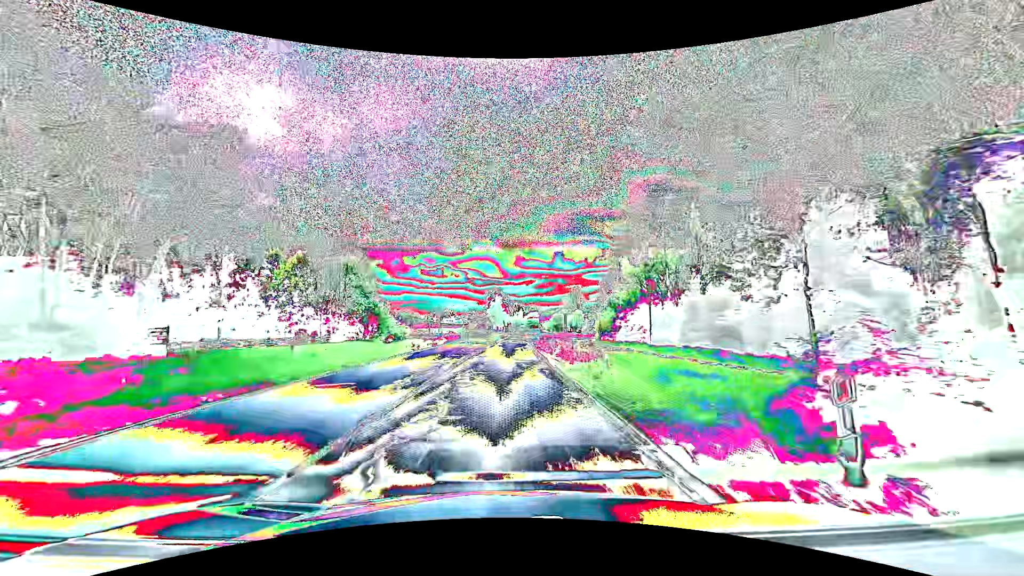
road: secondary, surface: asphalt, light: Day
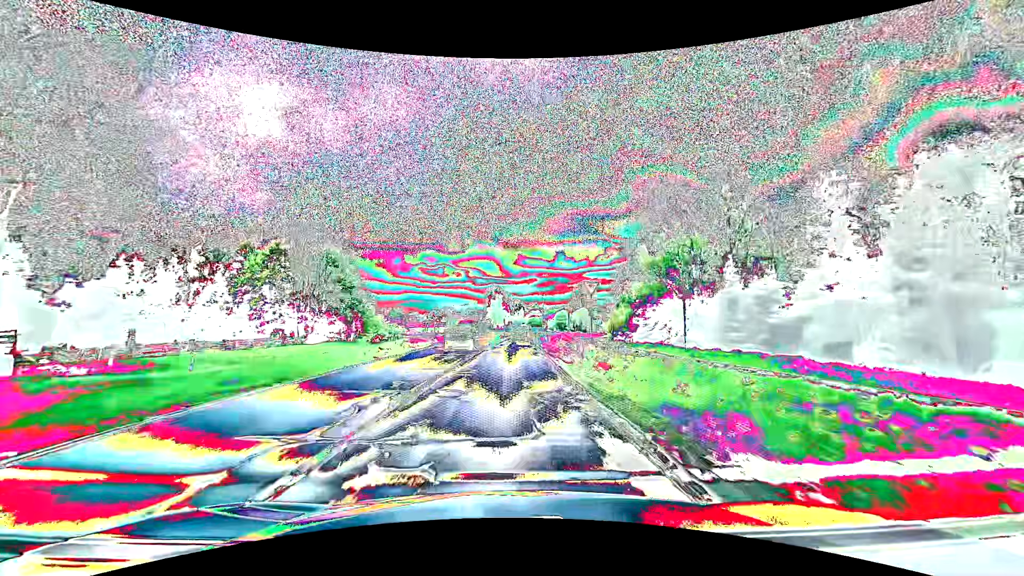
(0.0, +9.5) m; 0°
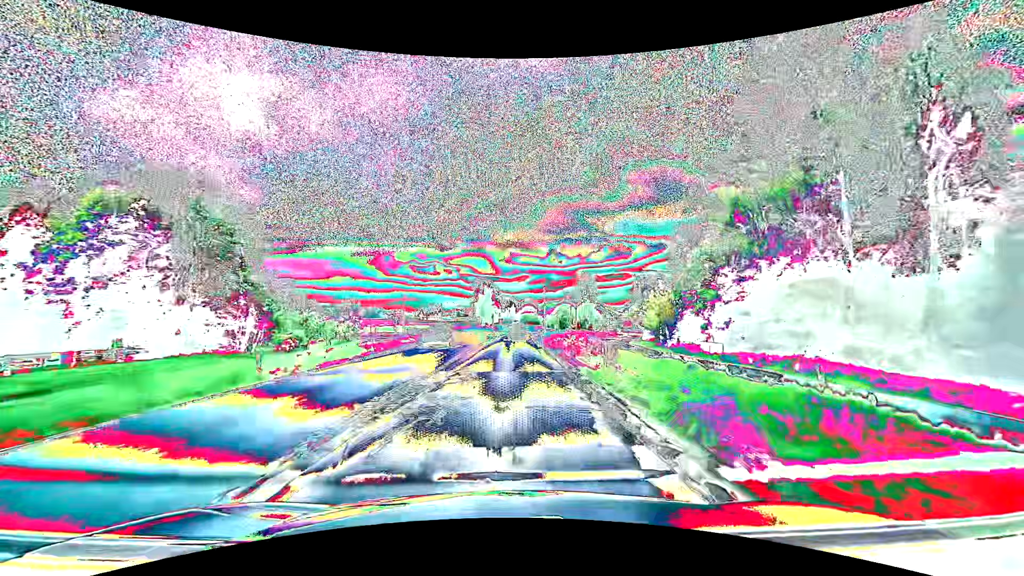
(+0.2, +28.3) m; +1°
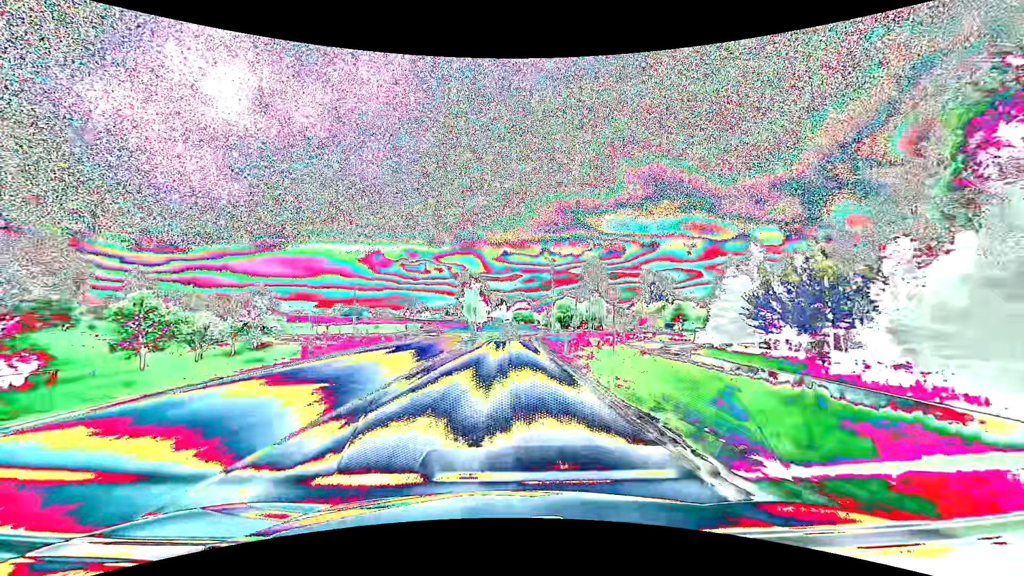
(+0.2, +26.5) m; +1°
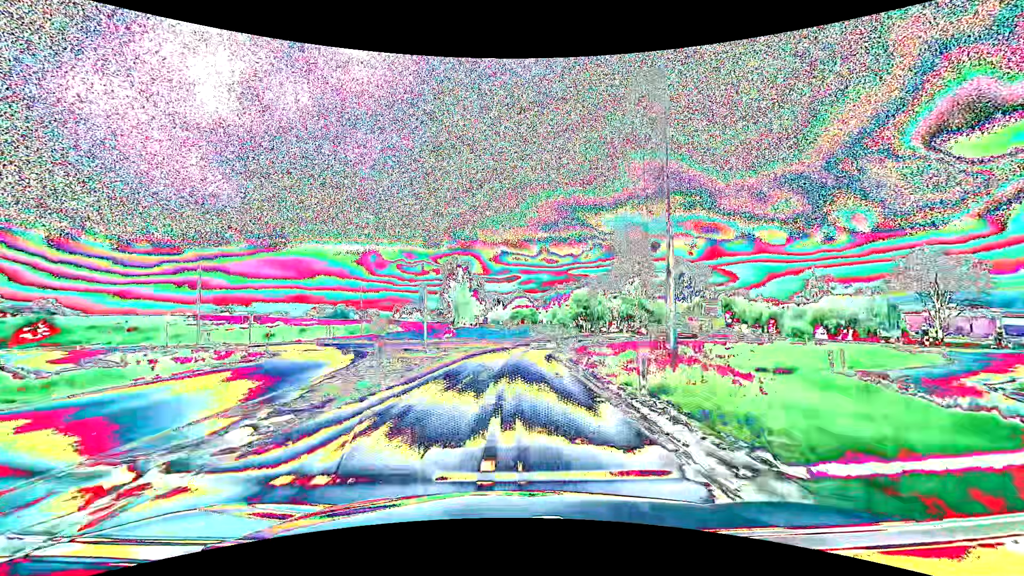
(+0.2, +36.5) m; 0°
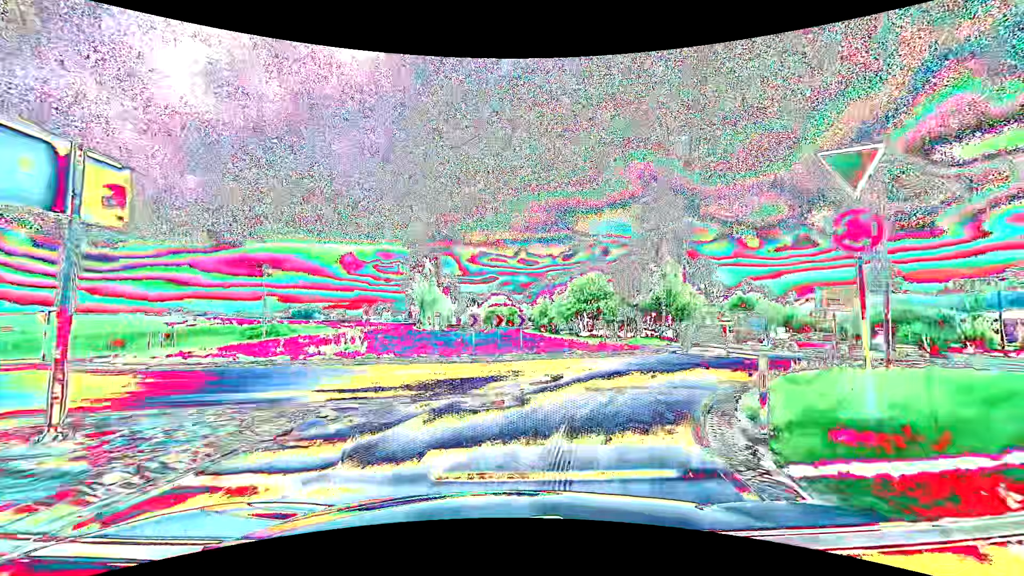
(+0.1, +21.9) m; +3°
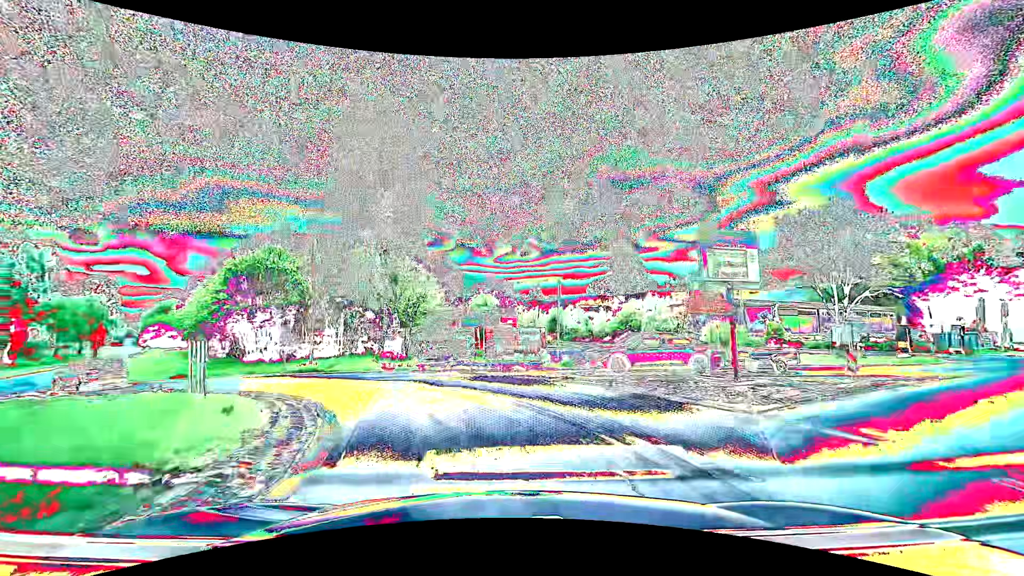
(+6.6, +20.4) m; +29°
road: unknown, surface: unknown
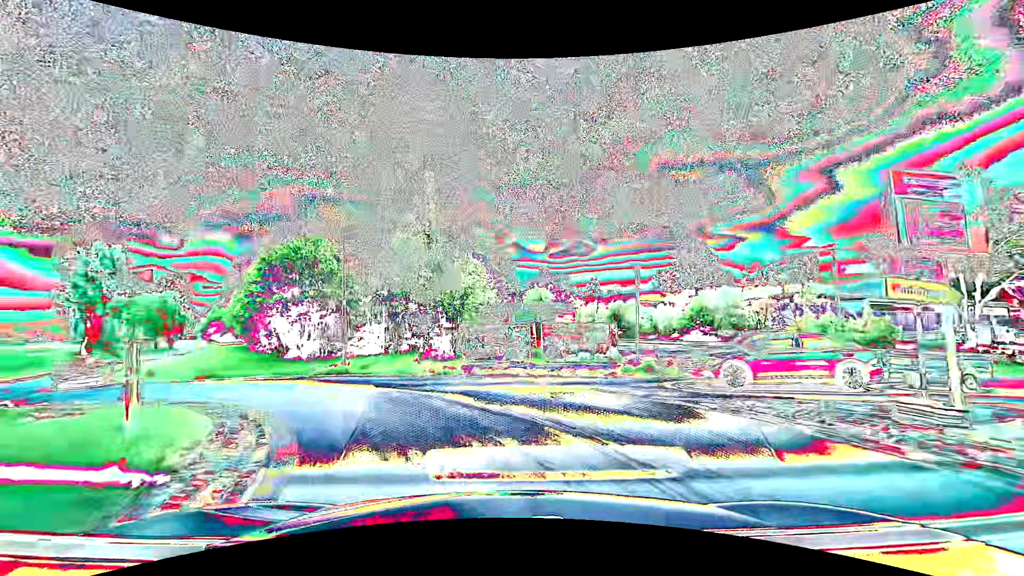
(-0.2, +4.3) m; -6°
(-2, +10) (-8, +18) (-16, +23) (-24, +29) (-31, +37) (-36, +45) (-41, +54) (-46, +63) (-50, +72) (-55, +80) m
